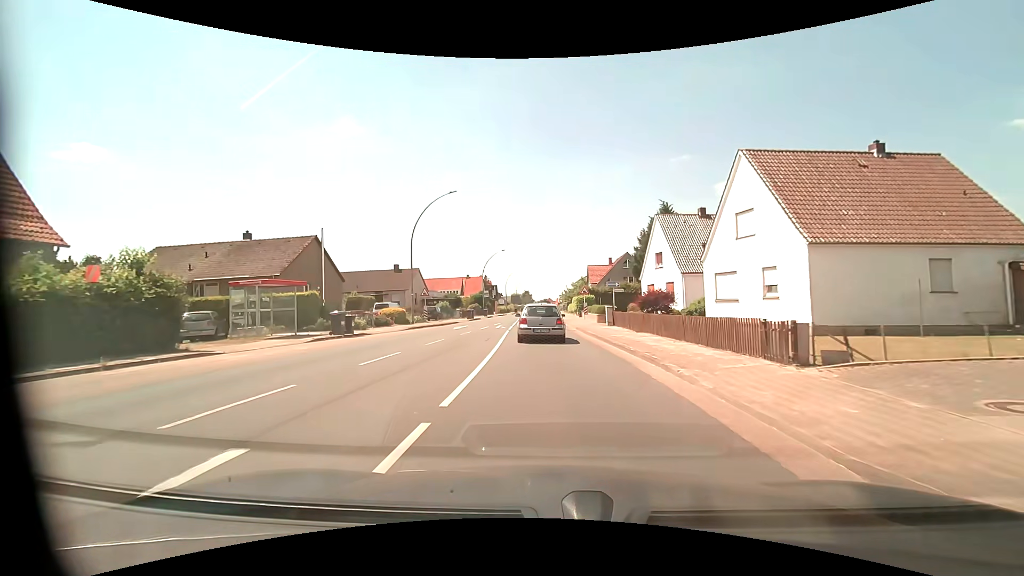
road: primary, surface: asphalt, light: Day
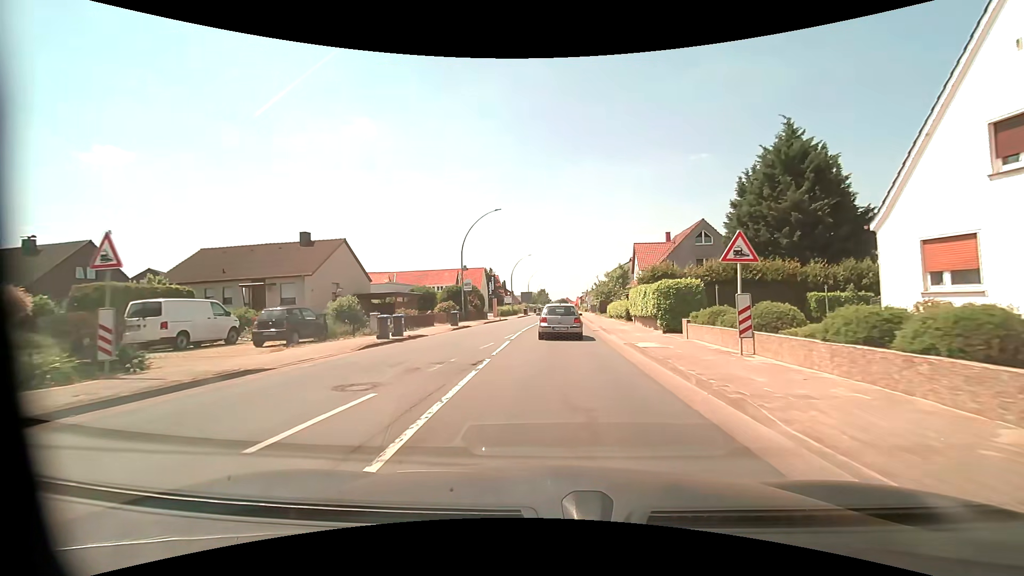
(-0.6, +31.3) m; -2°
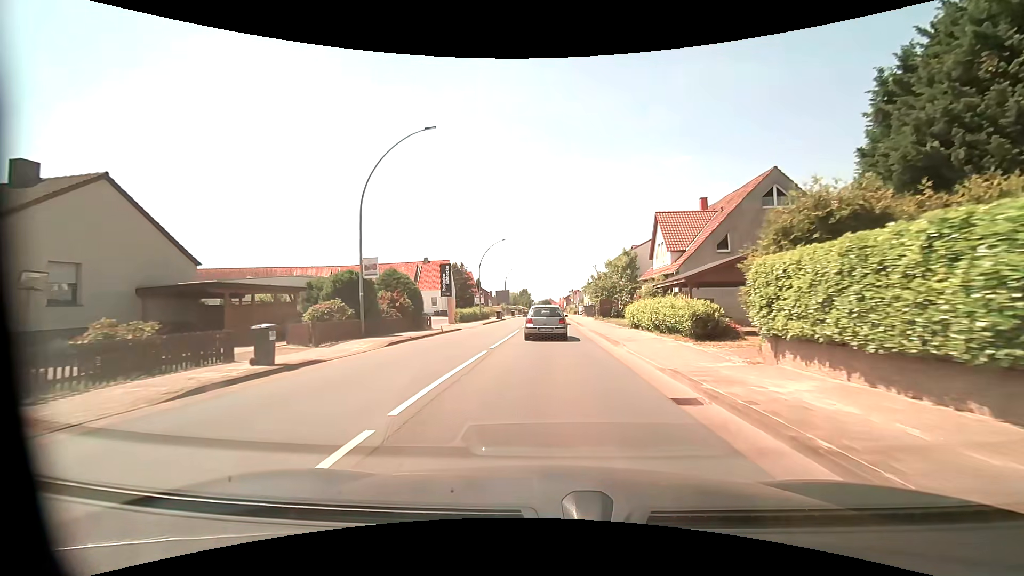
(+0.3, +20.1) m; +2°
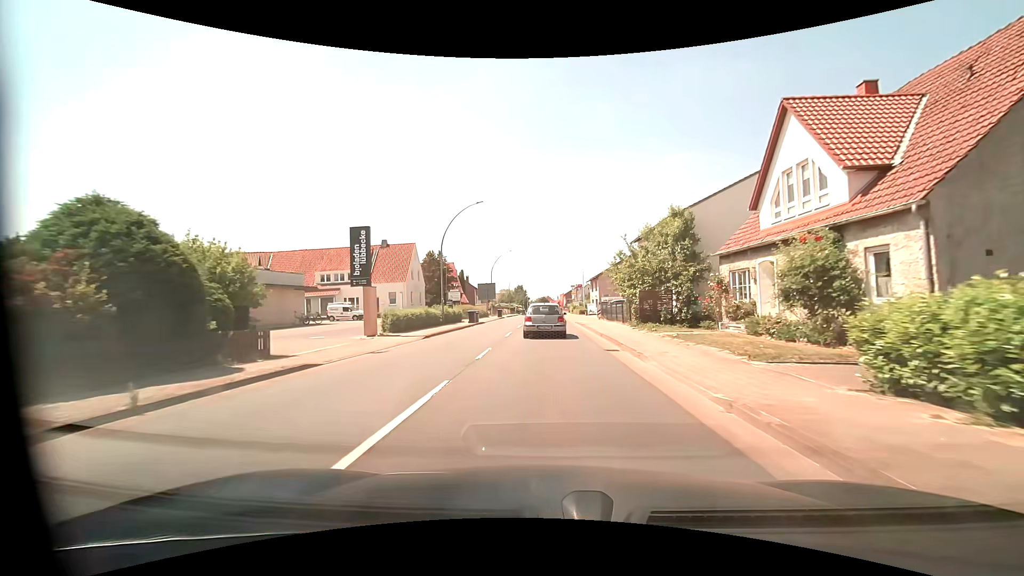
(+0.1, +20.8) m; 0°
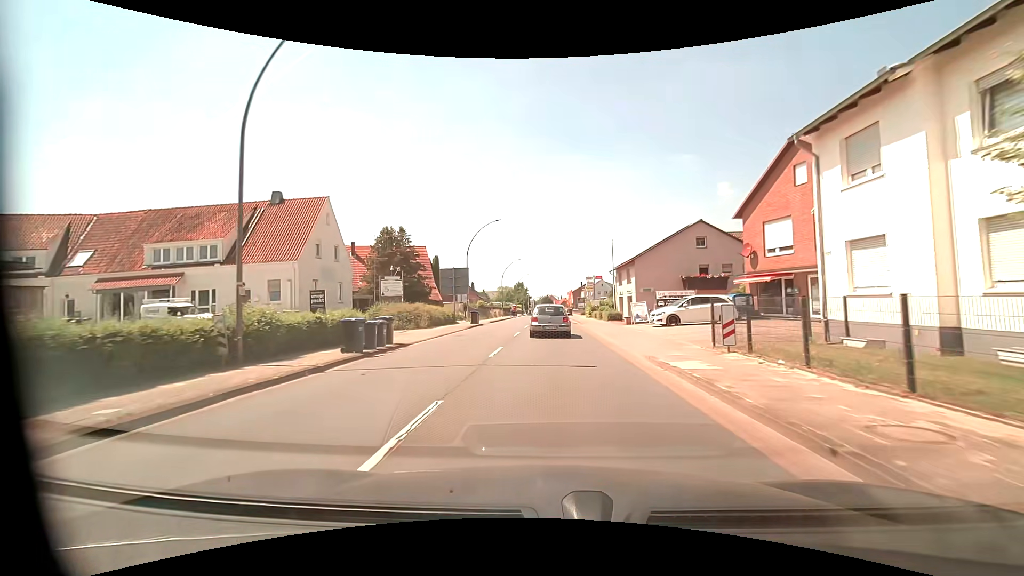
(-0.2, +27.0) m; 0°
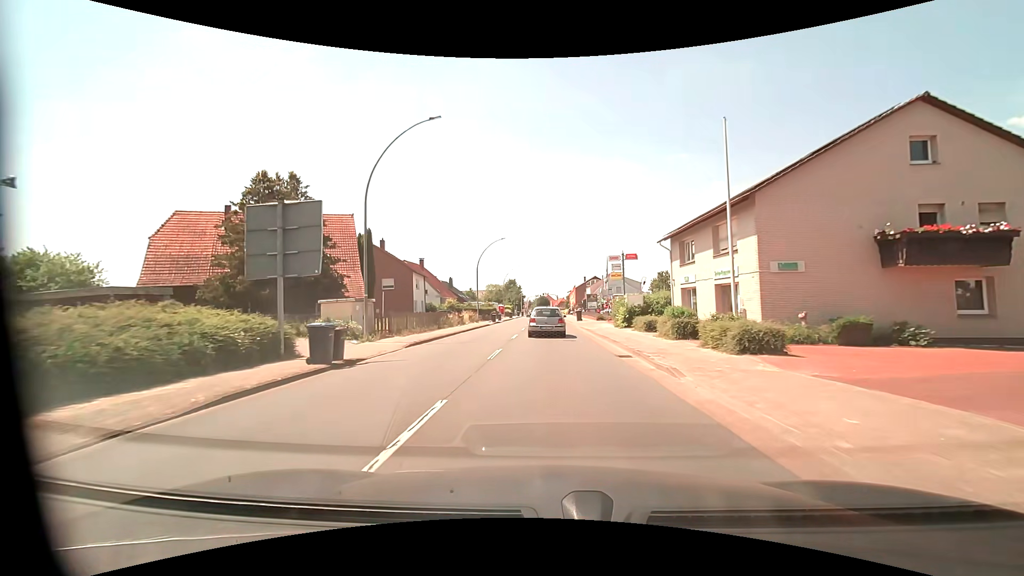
(+0.2, +27.4) m; +1°
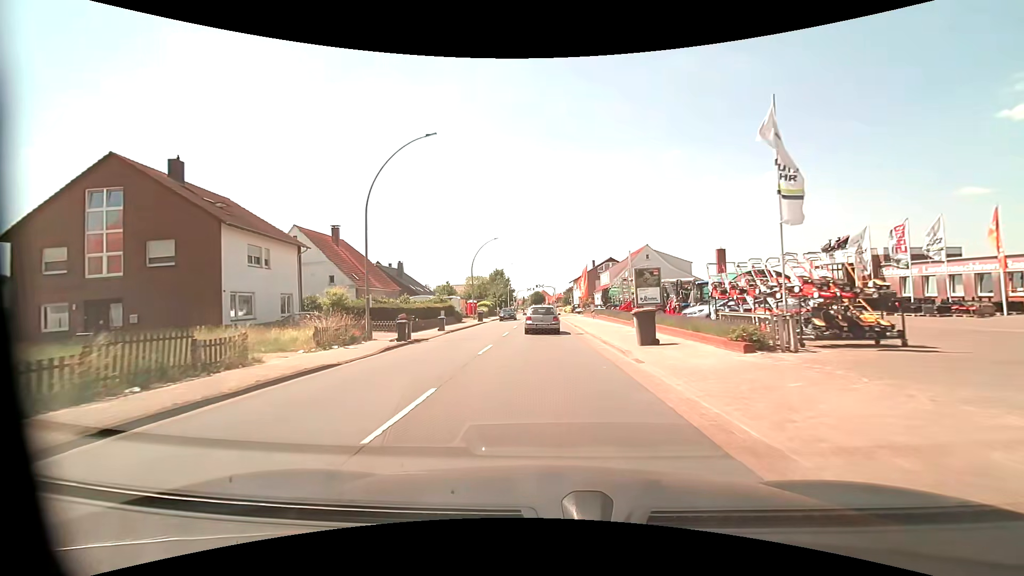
(+0.2, +35.7) m; +1°
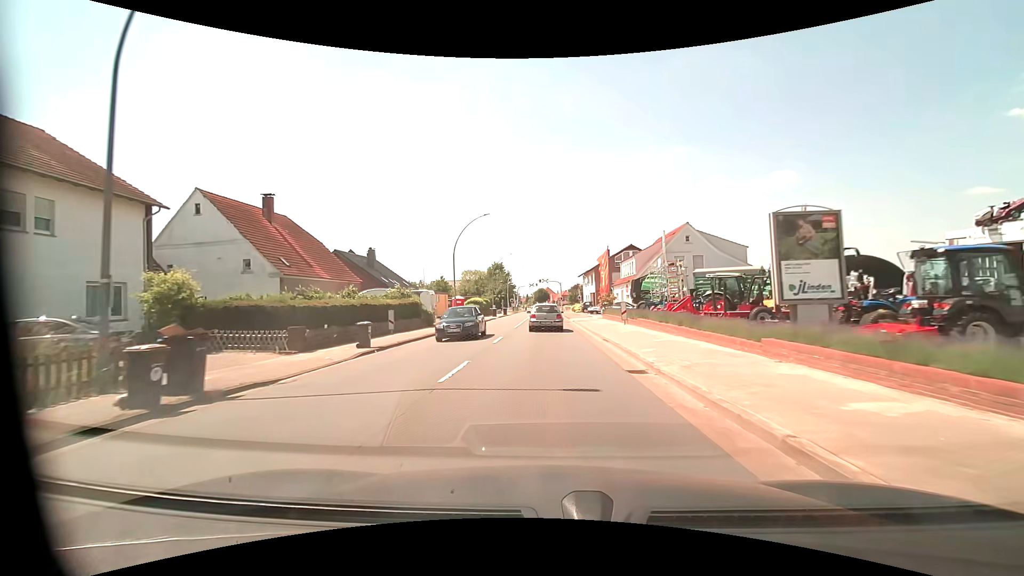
(-0.1, +14.8) m; -1°
(0, +10) (0, +20) (0, +30) (0, +40) (0, +50) (0, +60) (0, +70) (0, +80) (0, +90) (0, +100) m
